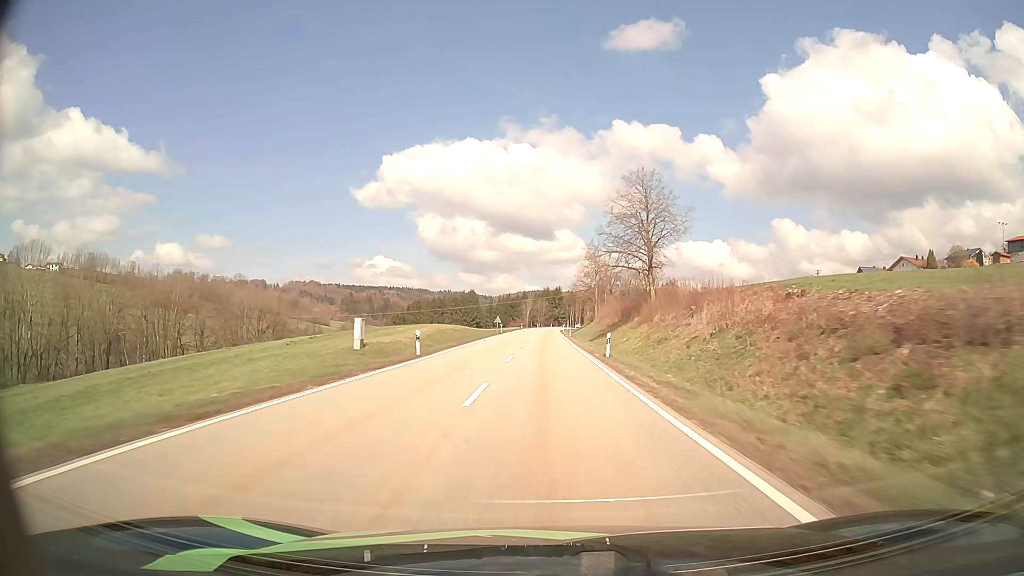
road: secondary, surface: asphalt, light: Day
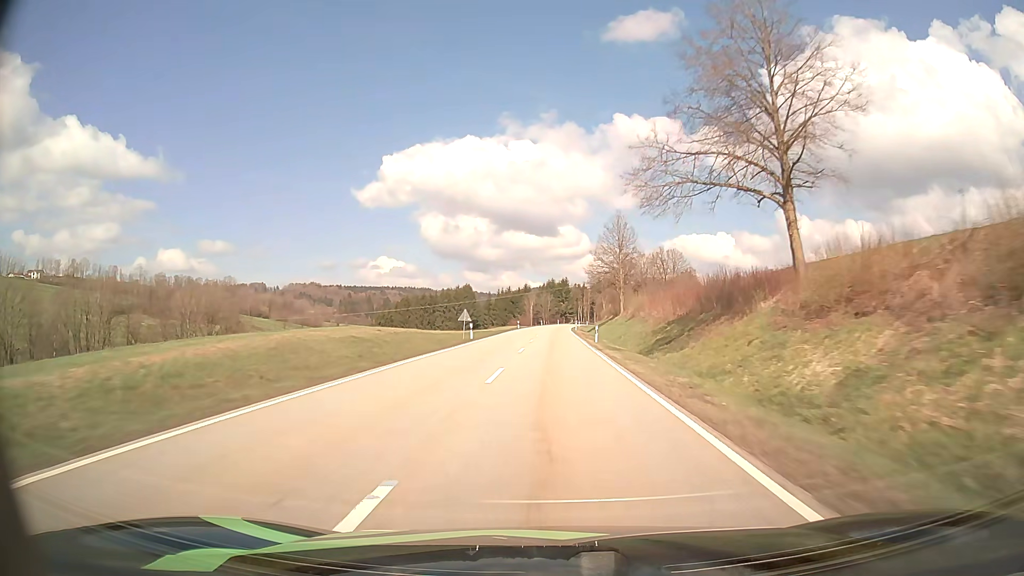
(-0.2, +34.9) m; 0°
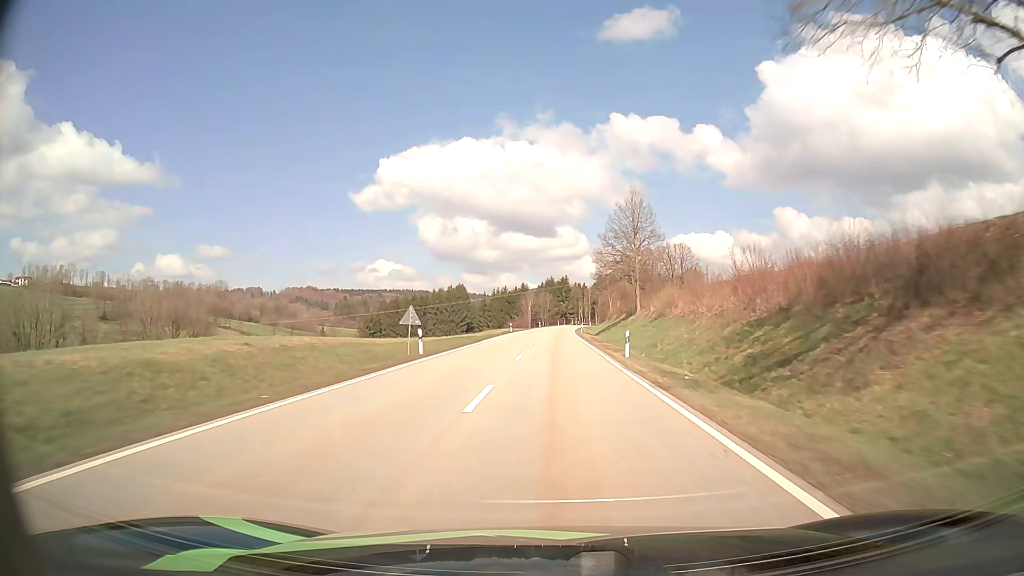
(0.0, +16.9) m; 0°
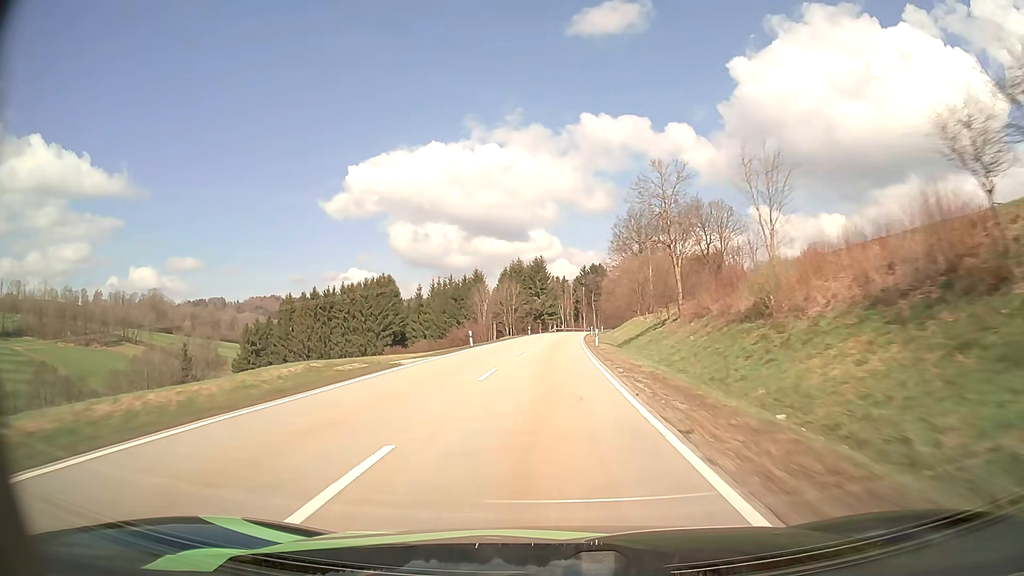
(+1.6, +83.0) m; +2°
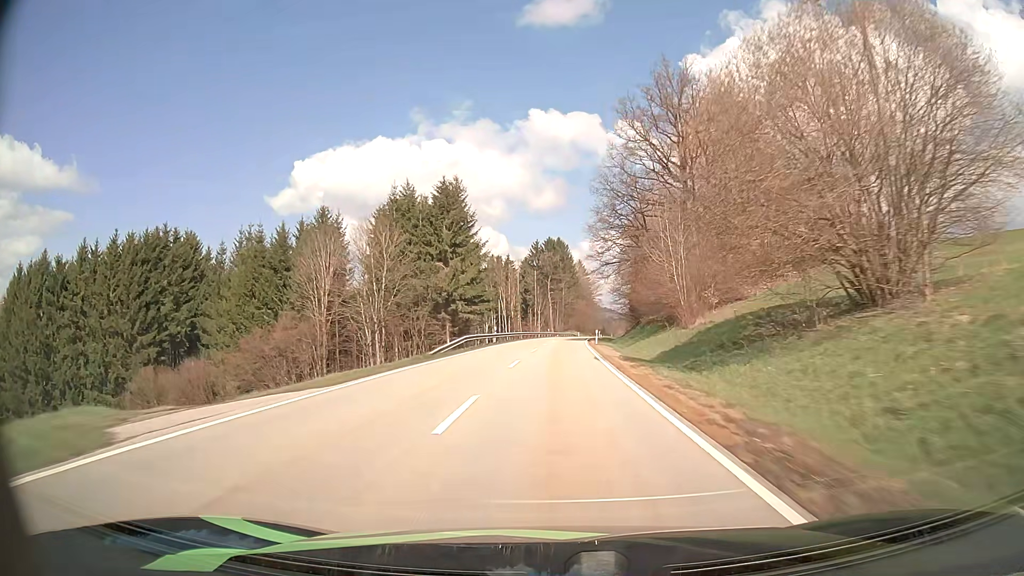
(+2.7, +84.6) m; +4°
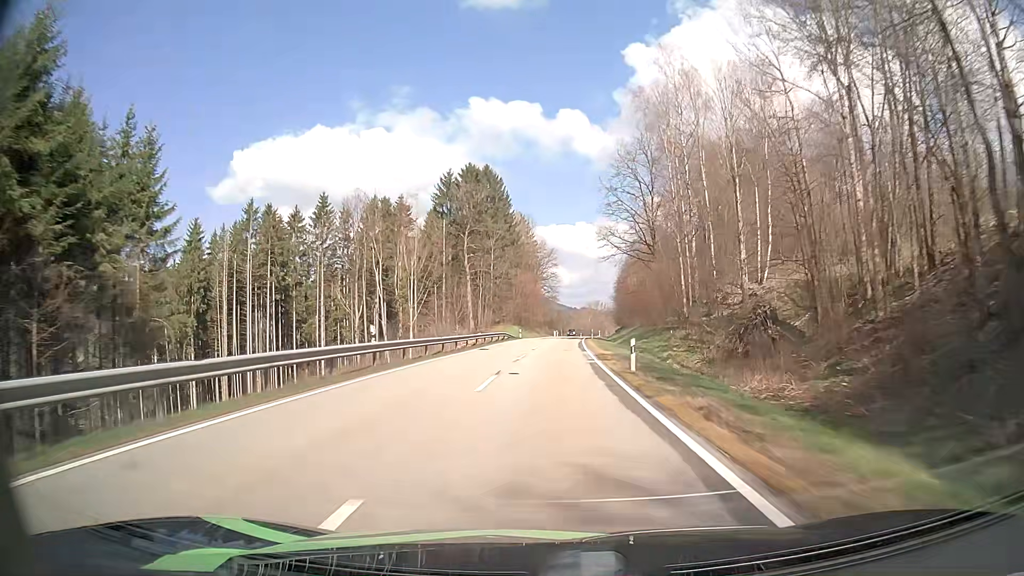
(+3.6, +85.4) m; +5°
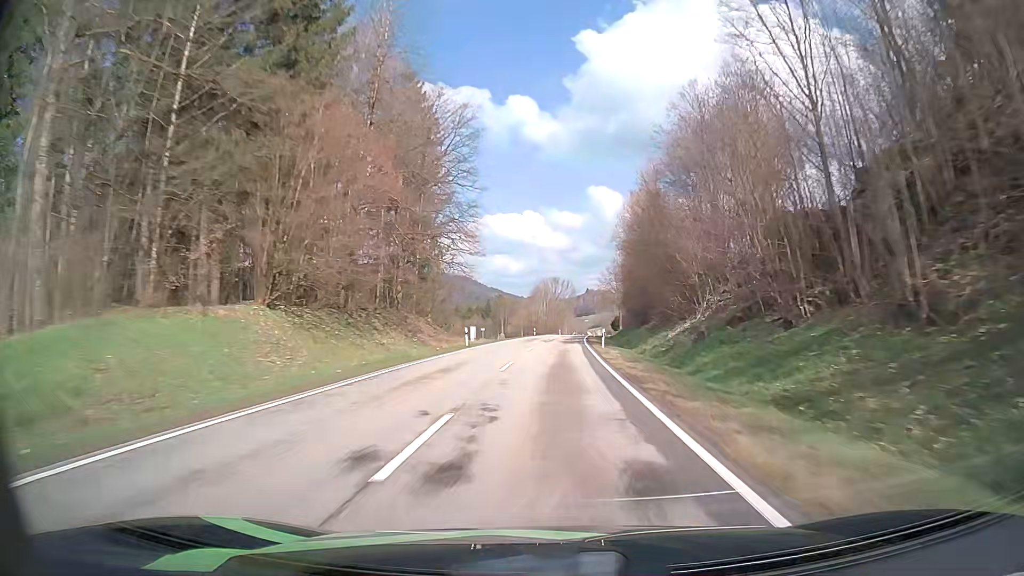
(+3.5, +86.2) m; +4°
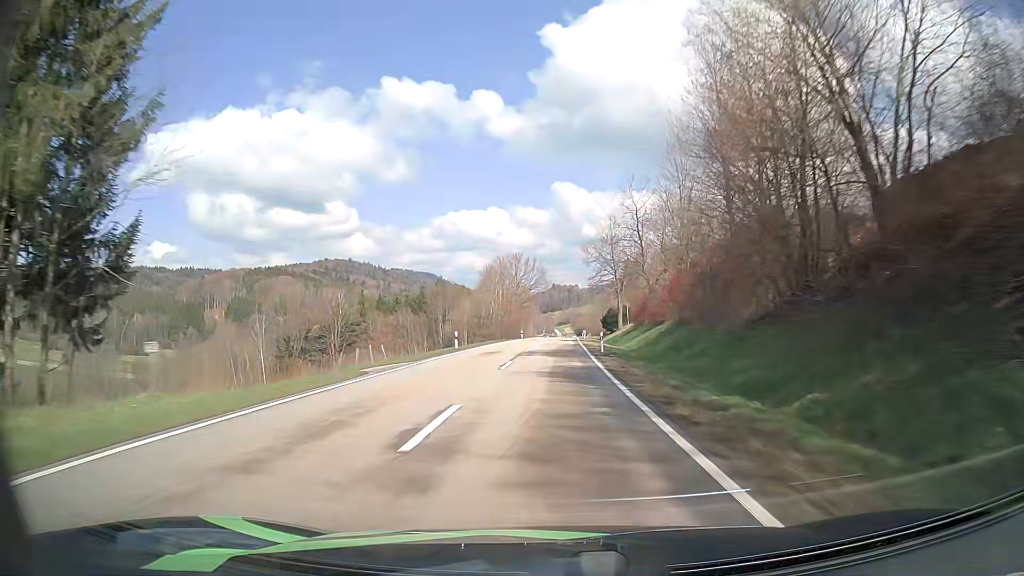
(+1.4, +52.1) m; +3°
(0, +10) (0, +20) (0, +30) (+1, +40) (+1, +50) (+1, +60) (+2, +70) (+2, +80) (+2, +90) (+3, +100) m
